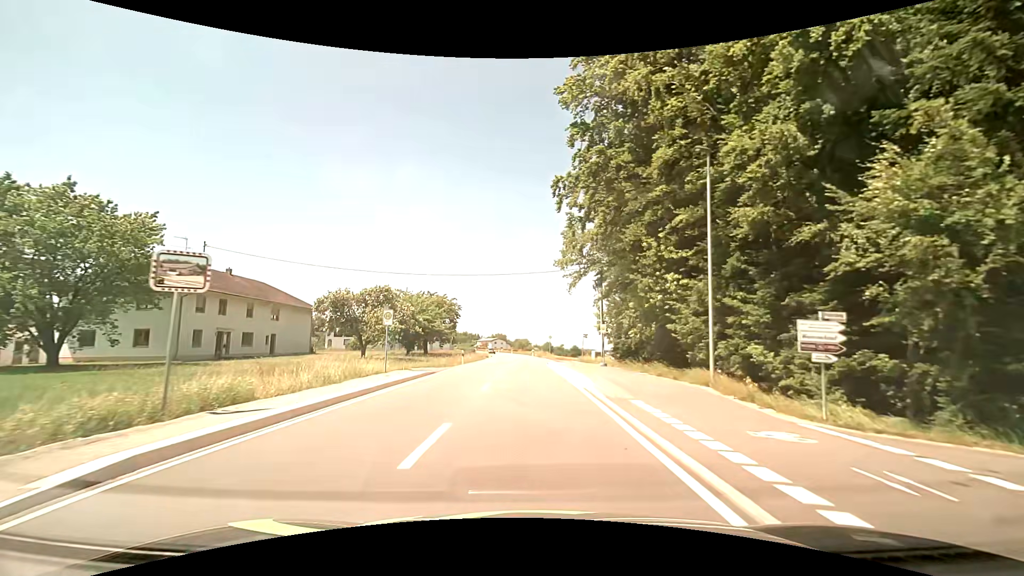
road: tertiary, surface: asphalt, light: Day
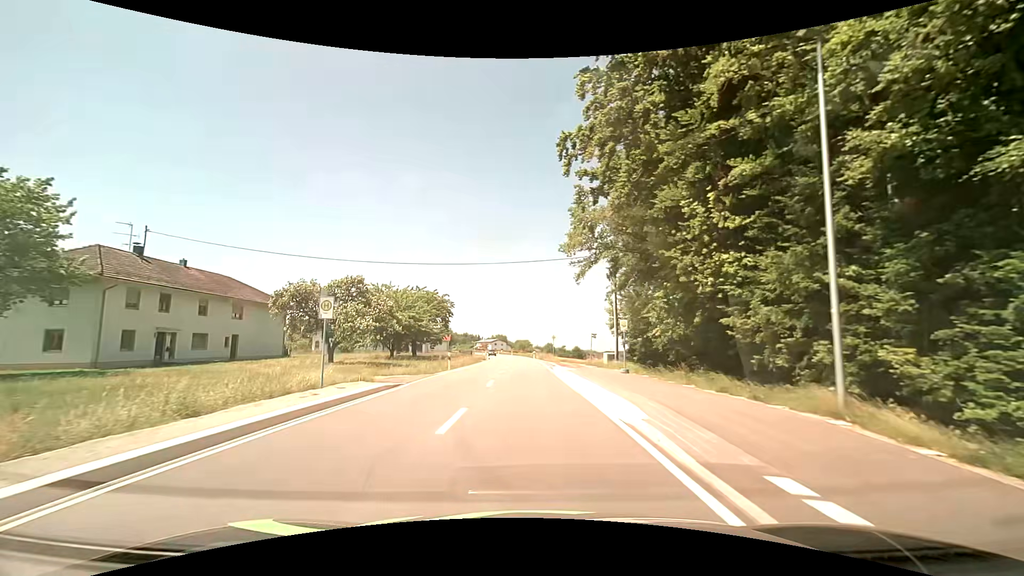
(0.0, +6.8) m; 0°
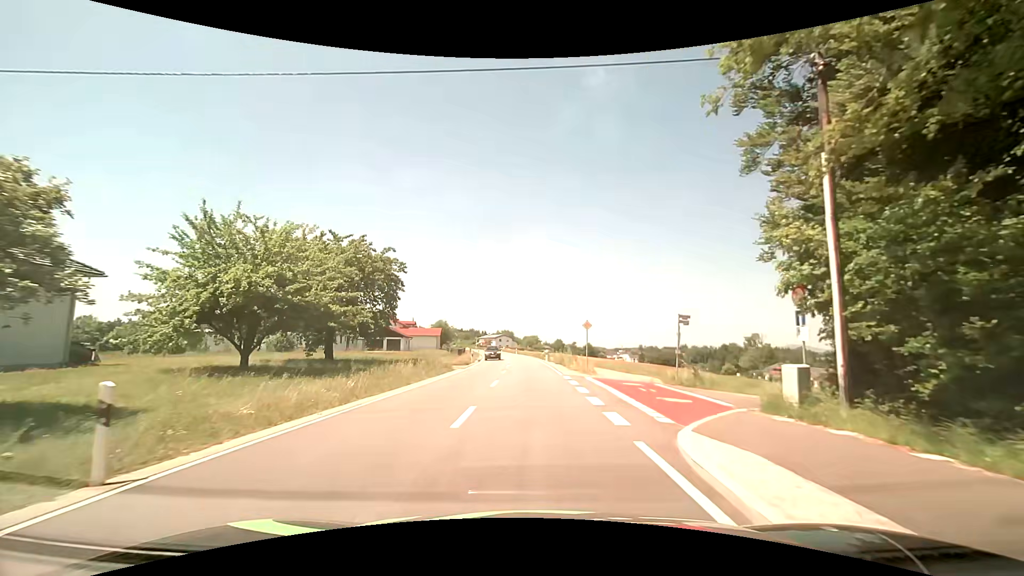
(-0.4, +26.2) m; -2°
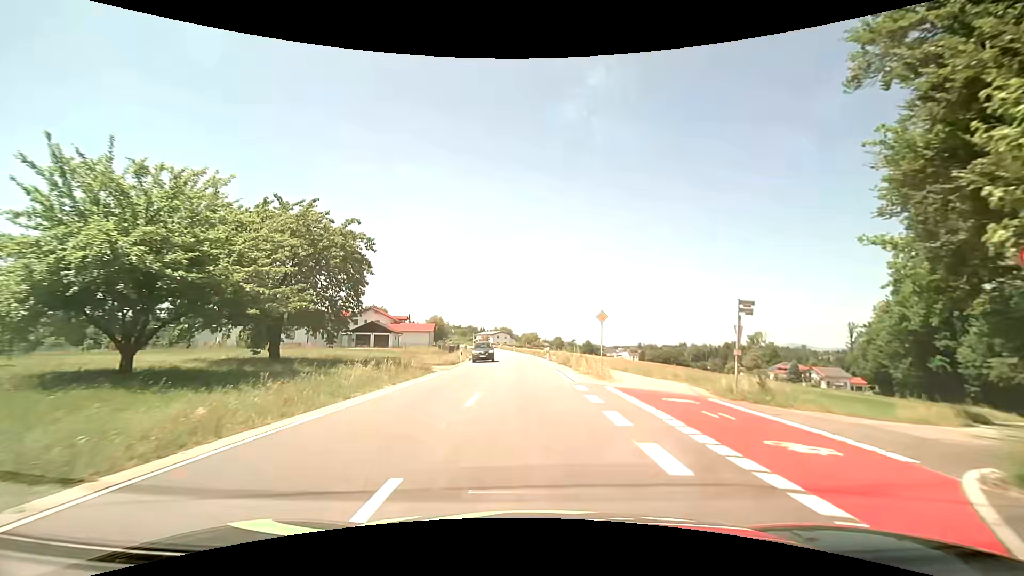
(0.0, +6.5) m; 0°
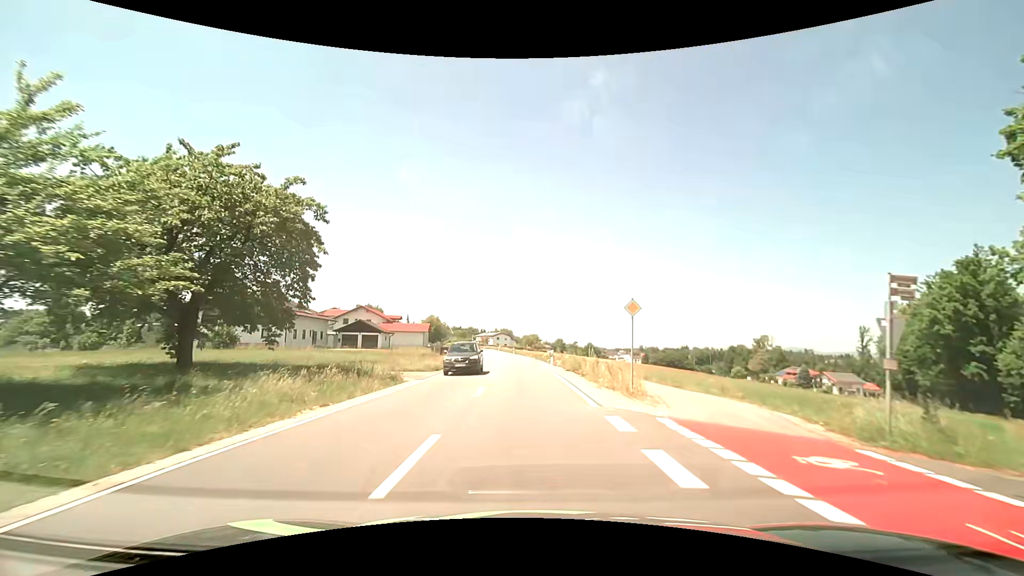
(0.0, +6.5) m; 0°
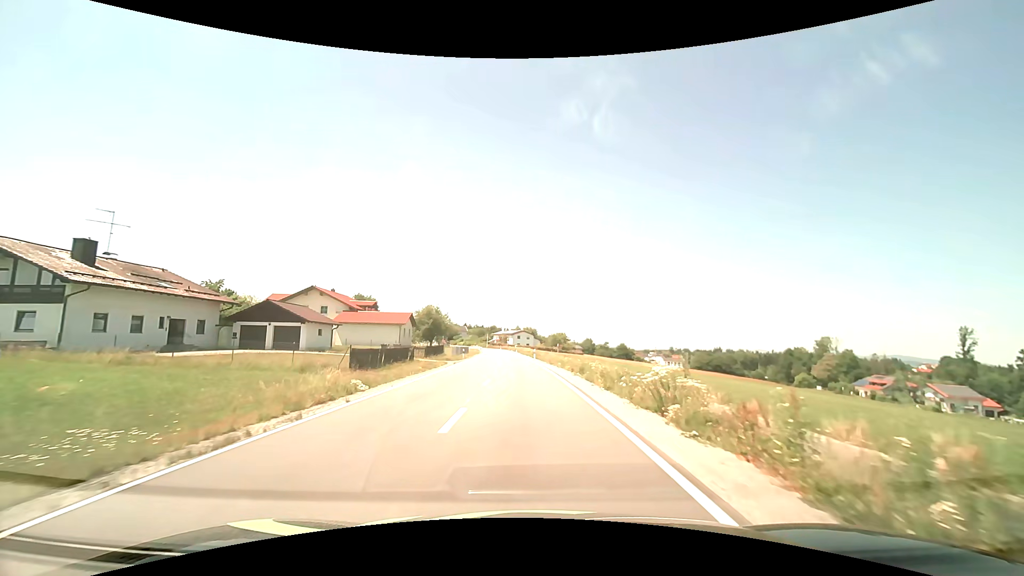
(-0.5, +33.0) m; -3°
(0, +10) (0, +20) (-1, +30) (-1, +40) (-2, +50) (-2, +60) (-3, +70) (-3, +80) (-4, +90) (-5, +100) m
